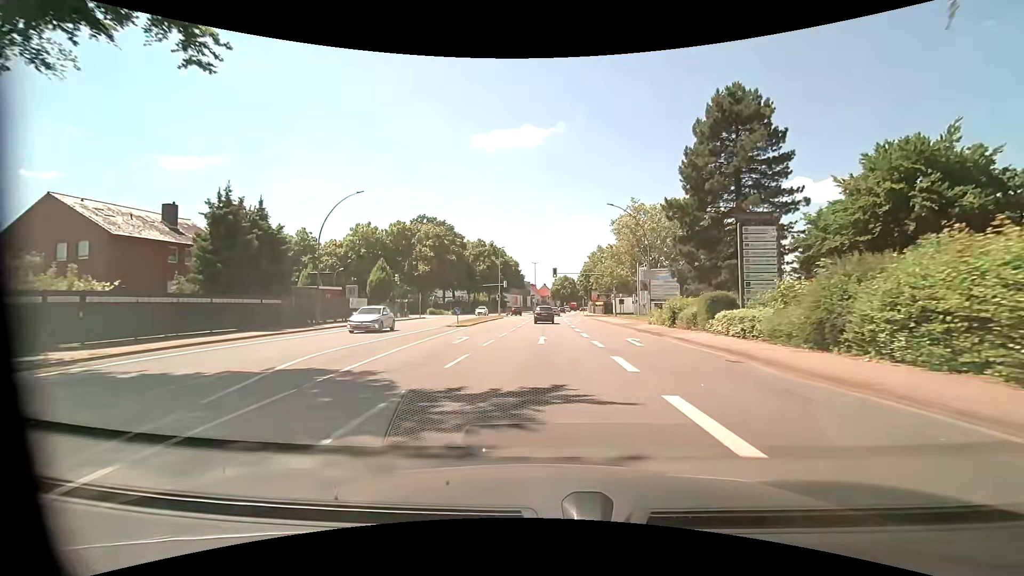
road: primary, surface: asphalt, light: Day
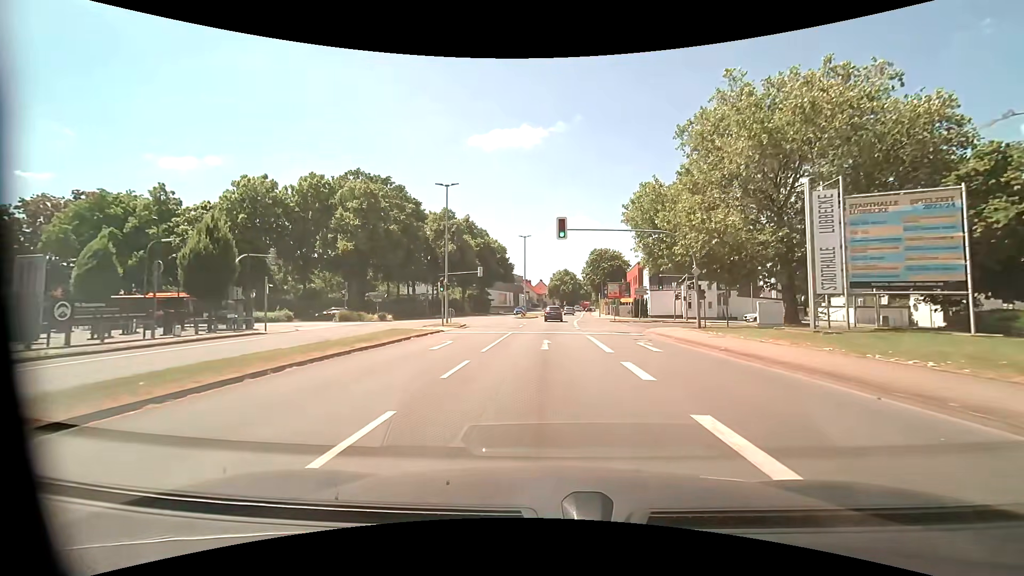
(+0.3, +37.7) m; +1°
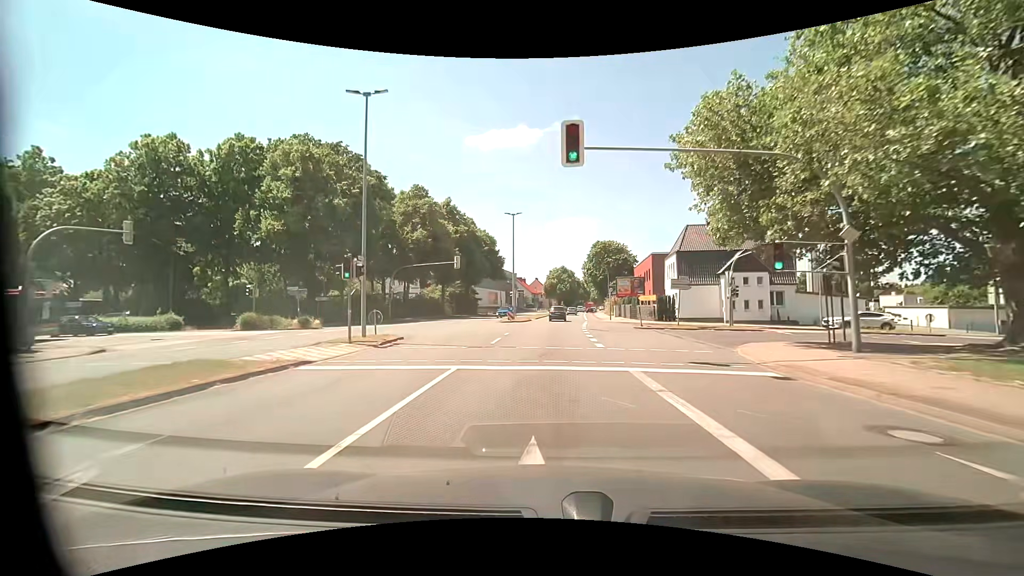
(+0.1, +15.6) m; +1°
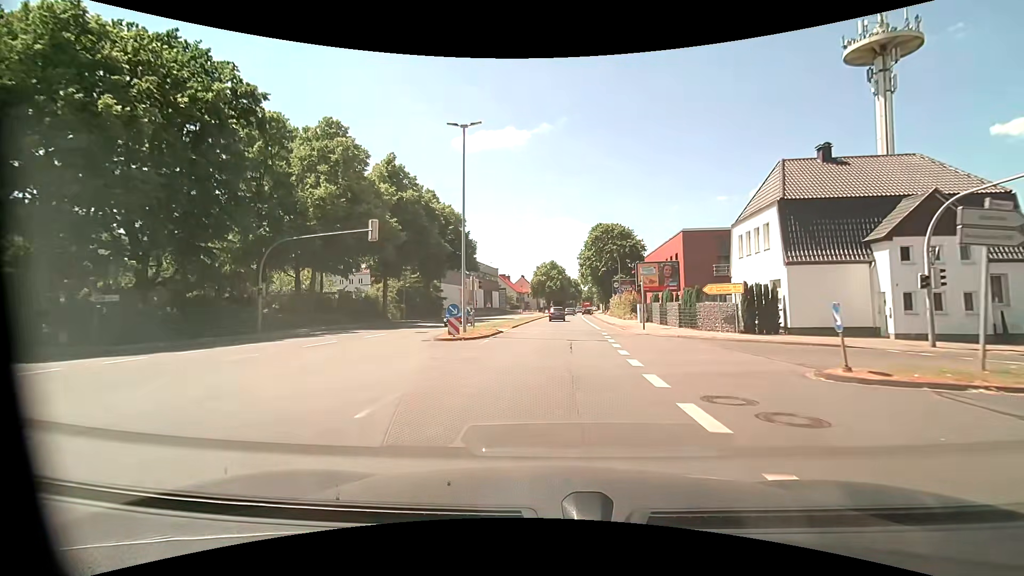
(+0.2, +23.9) m; +1°
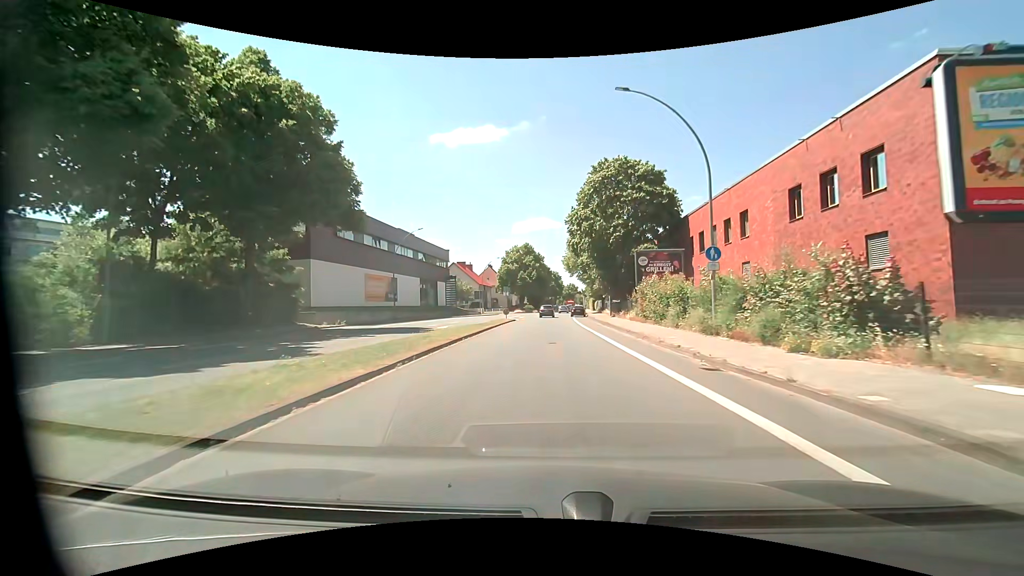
(+1.3, +38.4) m; +4°
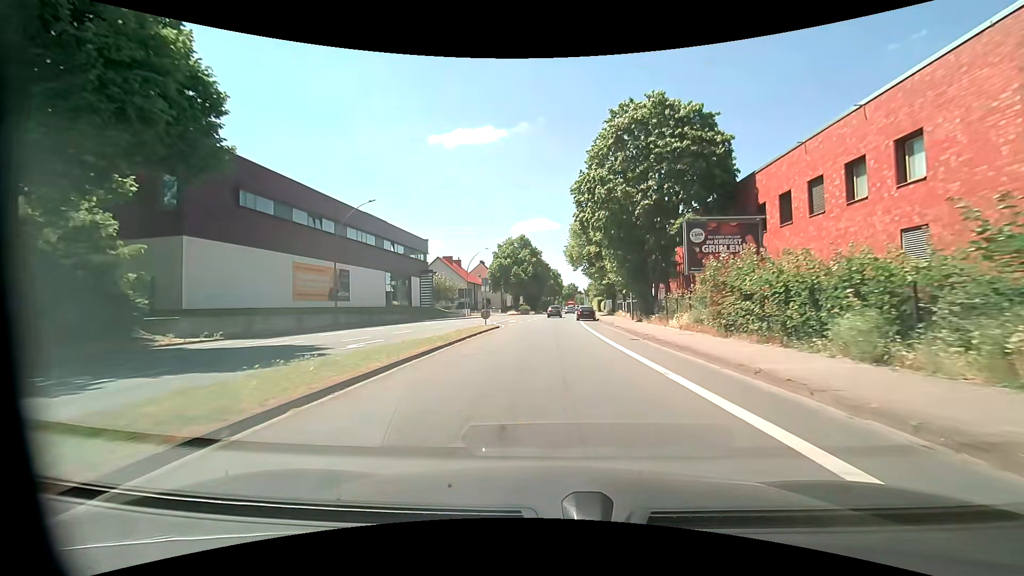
(-0.2, +15.2) m; -1°
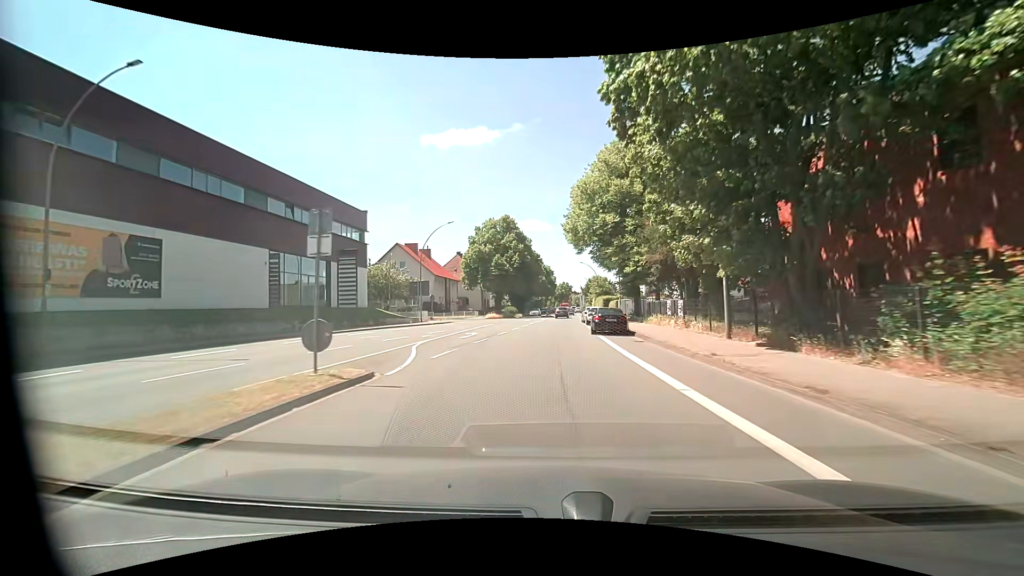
(+0.2, +23.2) m; +1°
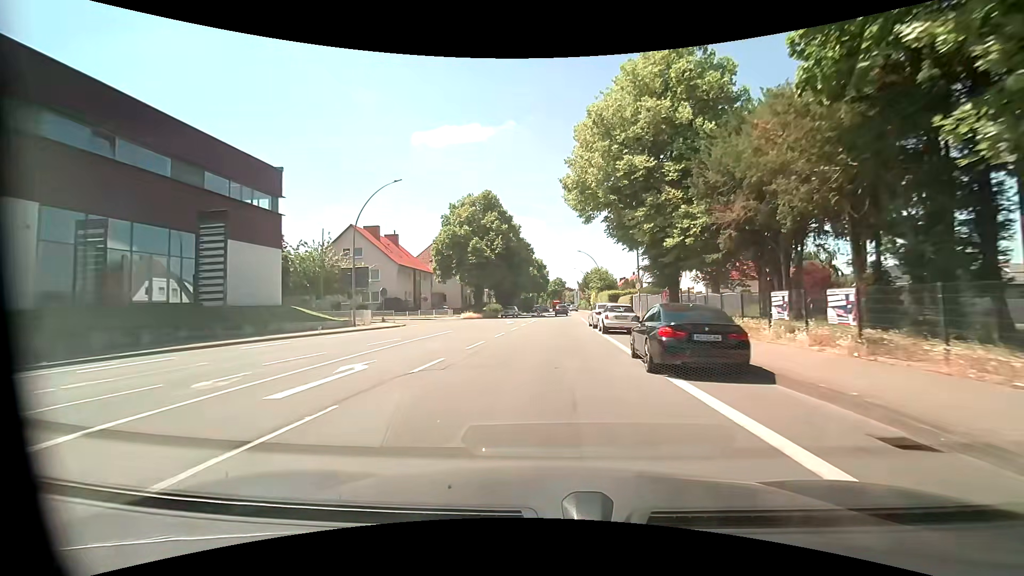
(+0.1, +15.7) m; +1°
(0, +10) (0, +20) (+1, +30) (+1, +40) (+2, +50) (+2, +60) (+3, +70) (+3, +80) (+4, +90) (+4, +100) m
